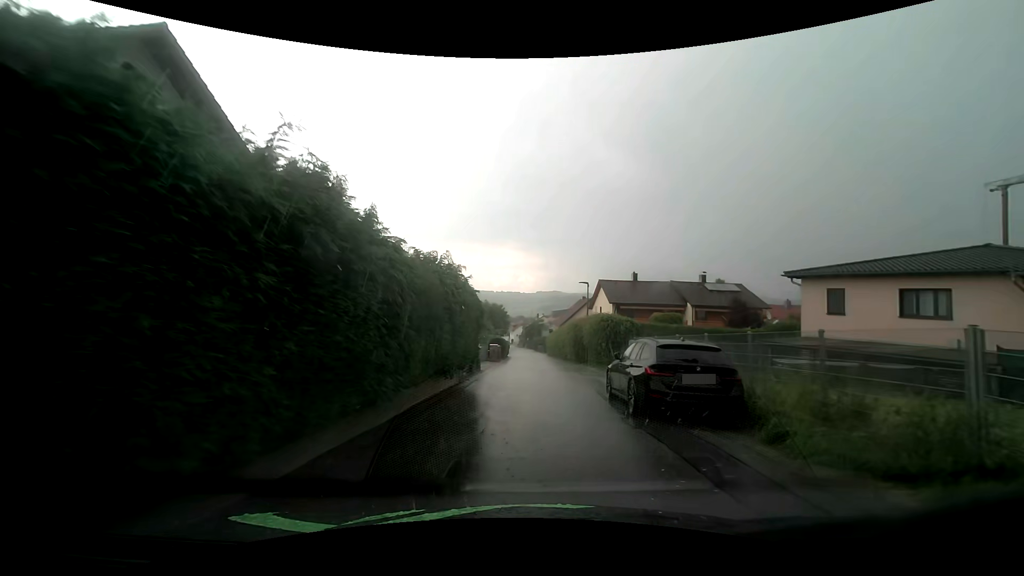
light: Day
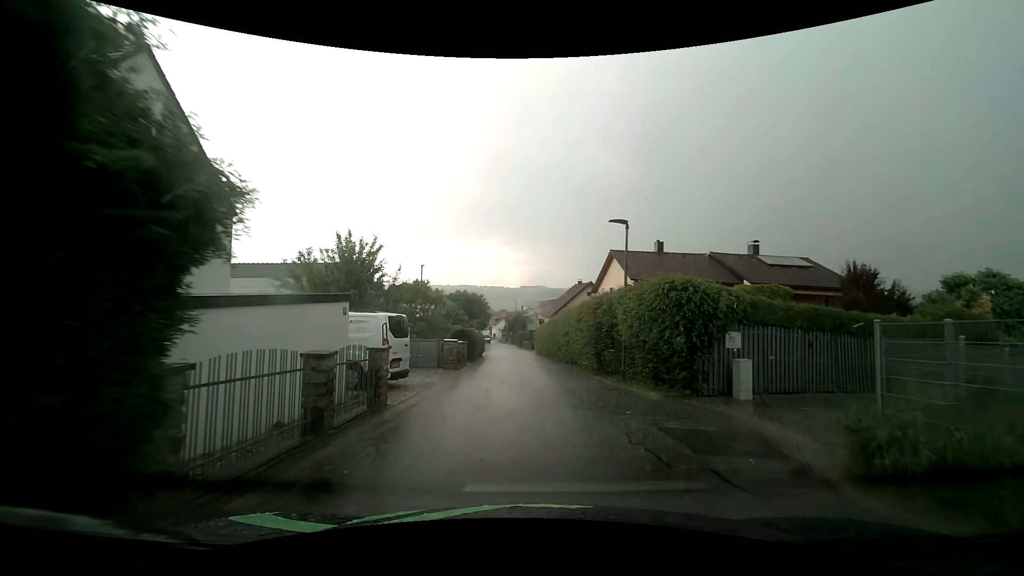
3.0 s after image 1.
(-0.3, +15.1) m; +1°
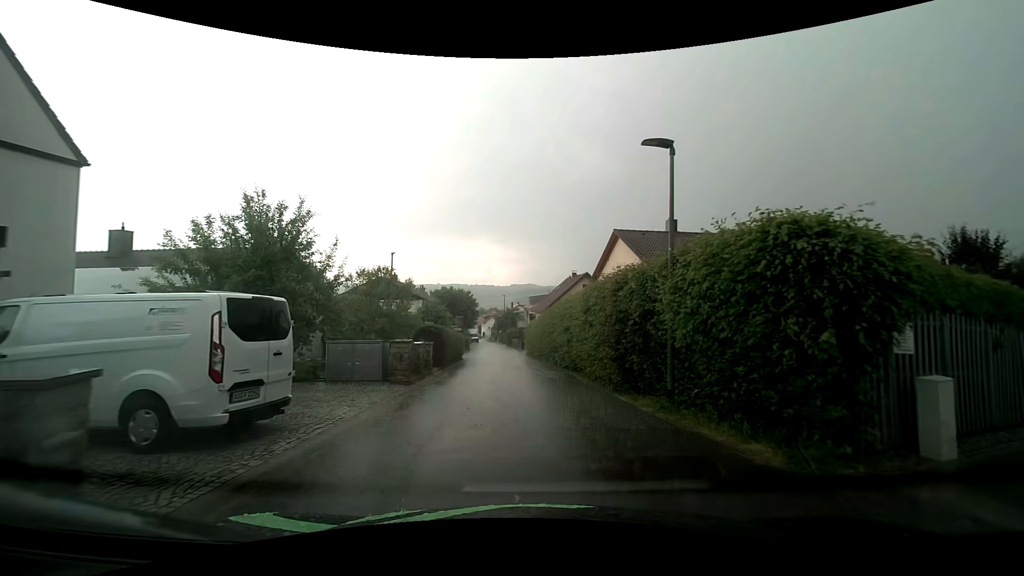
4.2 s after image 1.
(+0.2, +6.4) m; +2°
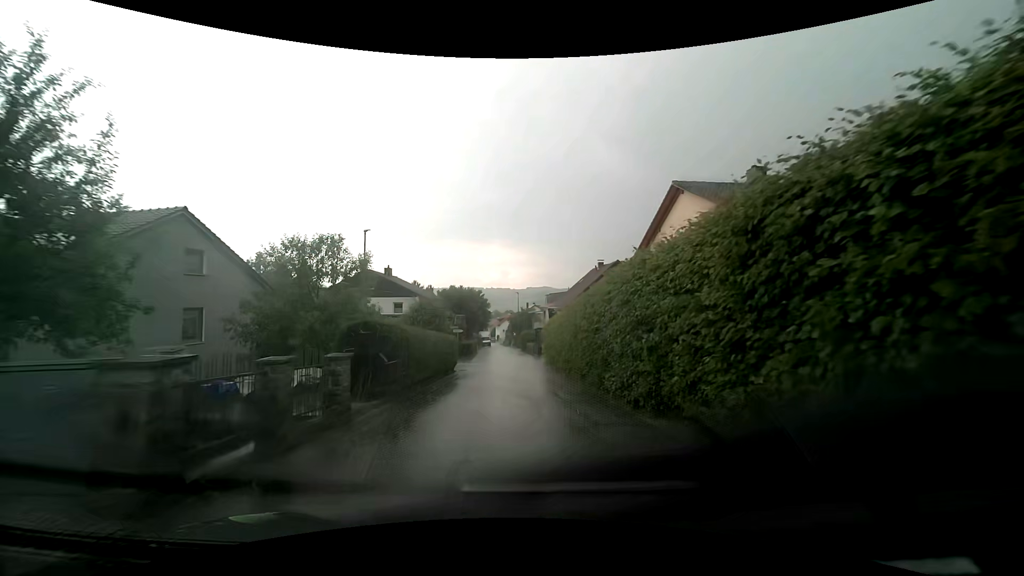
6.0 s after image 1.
(-0.2, +10.0) m; -3°
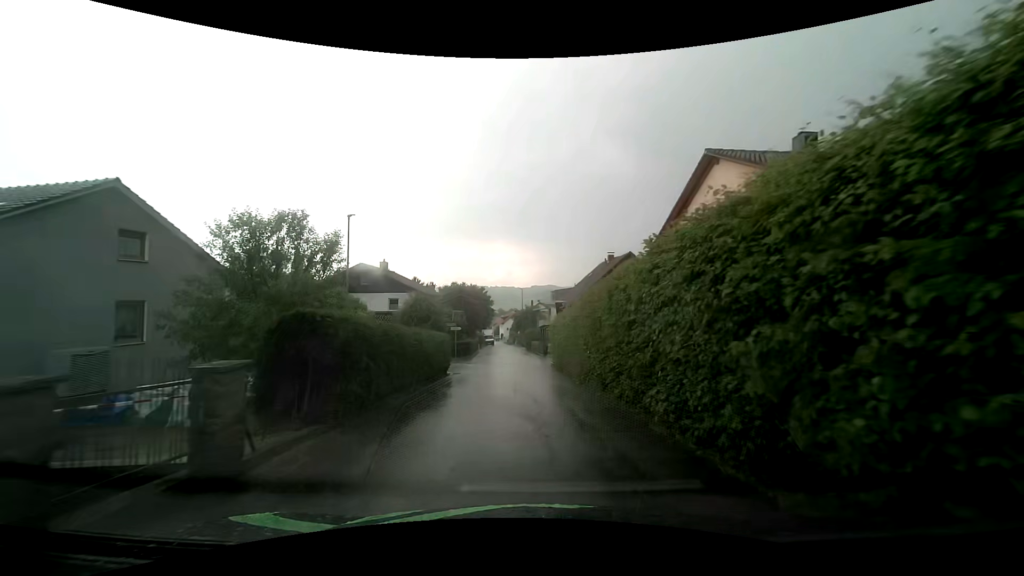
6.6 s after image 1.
(0.0, +3.4) m; -1°
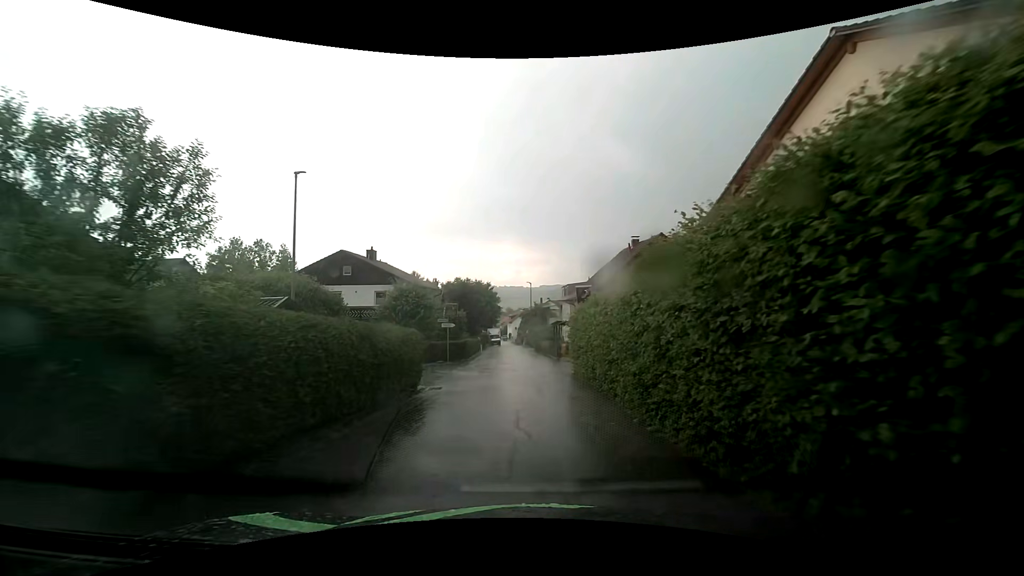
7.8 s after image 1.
(0.0, +6.9) m; 0°
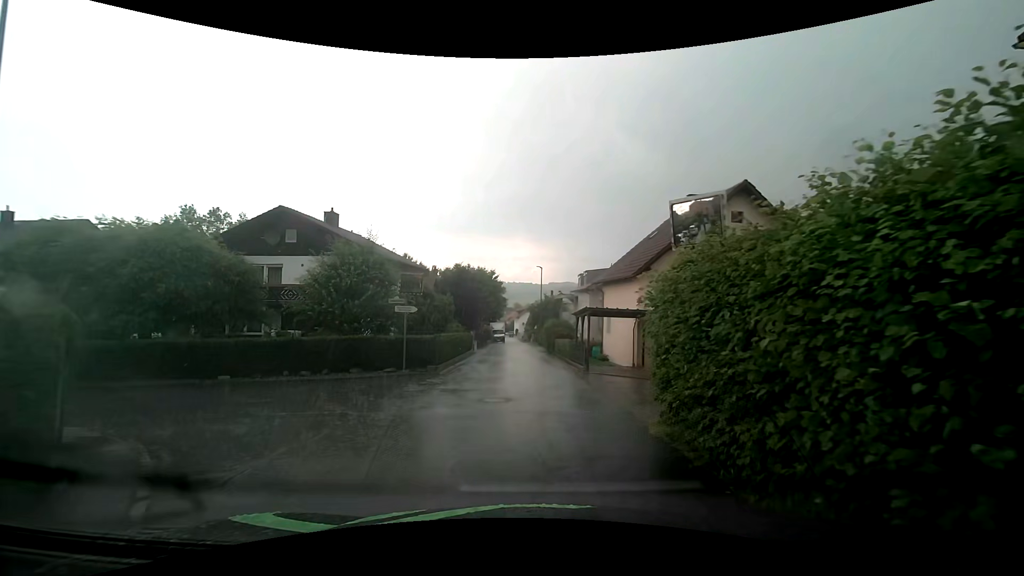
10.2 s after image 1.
(-0.1, +11.1) m; -2°
(0, +10) (0, +20) (0, +30) (0, +40) (0, +50) (0, +60) (0, +70) (0, +80) (-1, +90) (-1, +100) m
